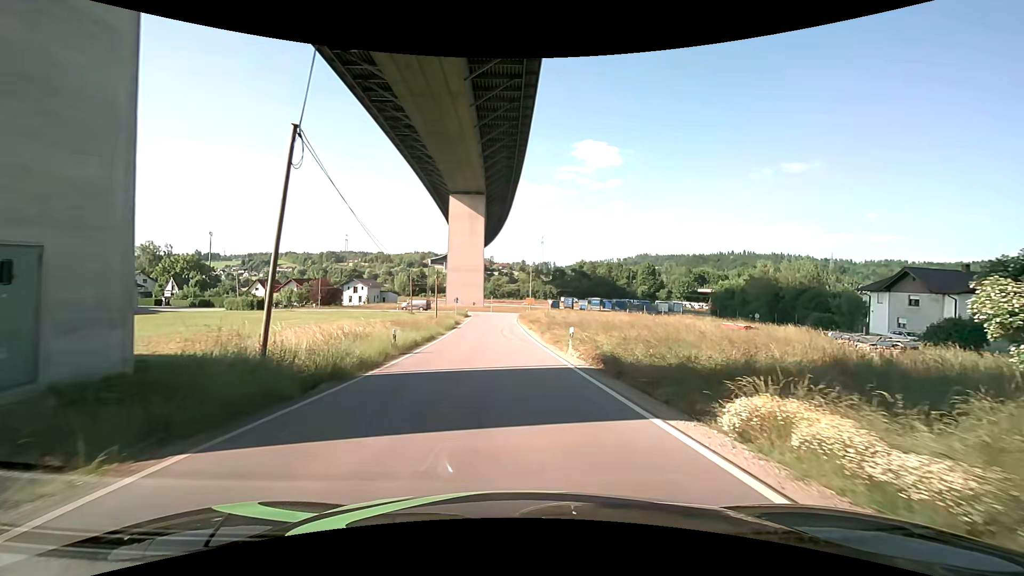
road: unclassified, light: Day
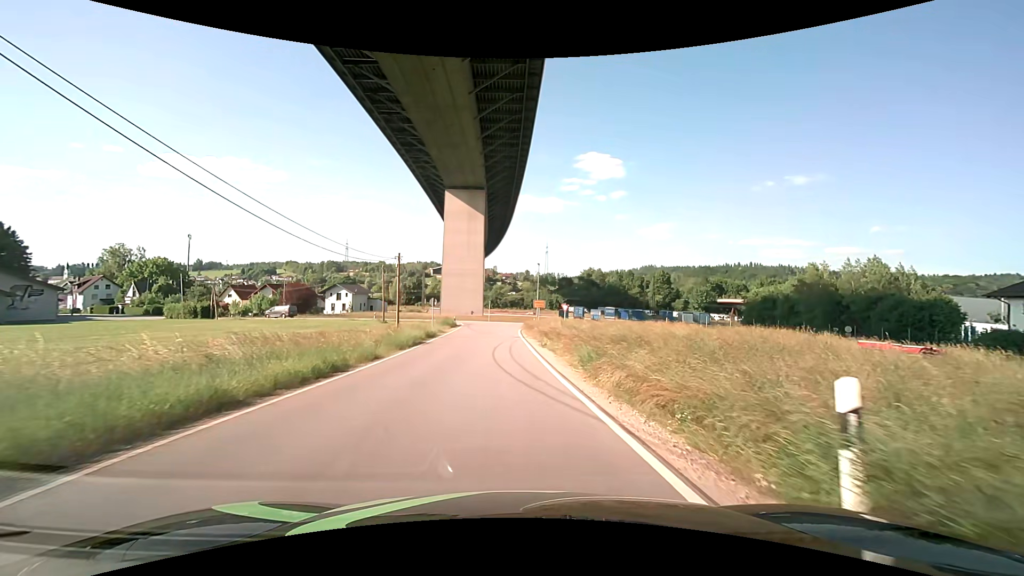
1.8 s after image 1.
(+0.1, +17.1) m; 0°
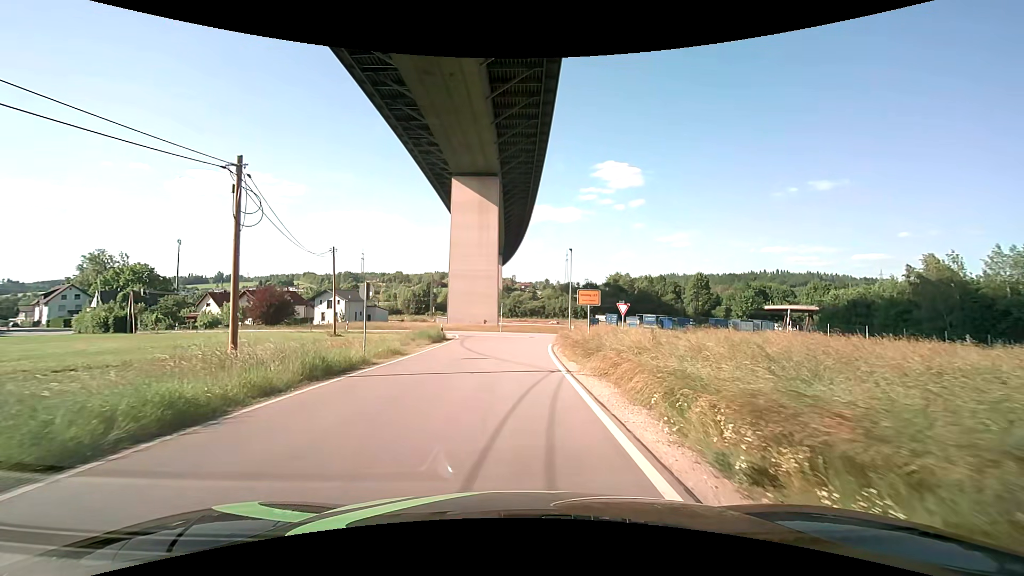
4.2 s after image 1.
(-0.5, +20.2) m; -3°
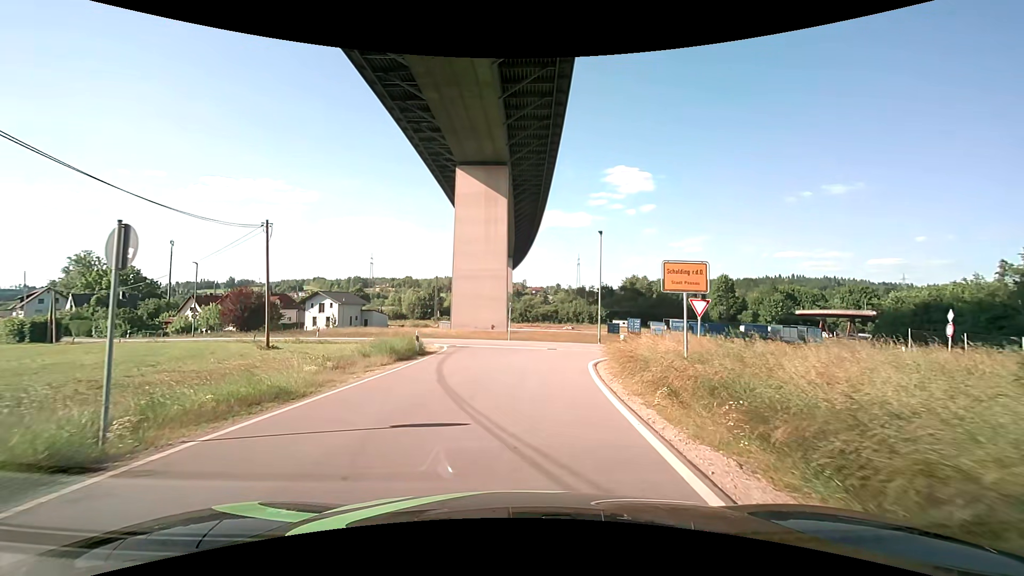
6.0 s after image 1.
(-0.1, +11.2) m; -1°
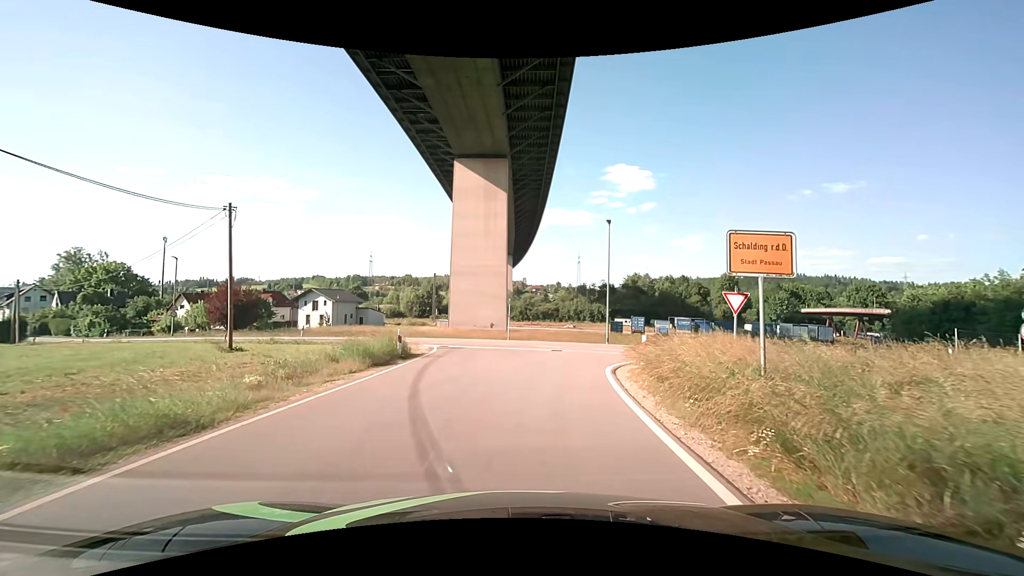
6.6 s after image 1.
(0.0, +3.2) m; +1°
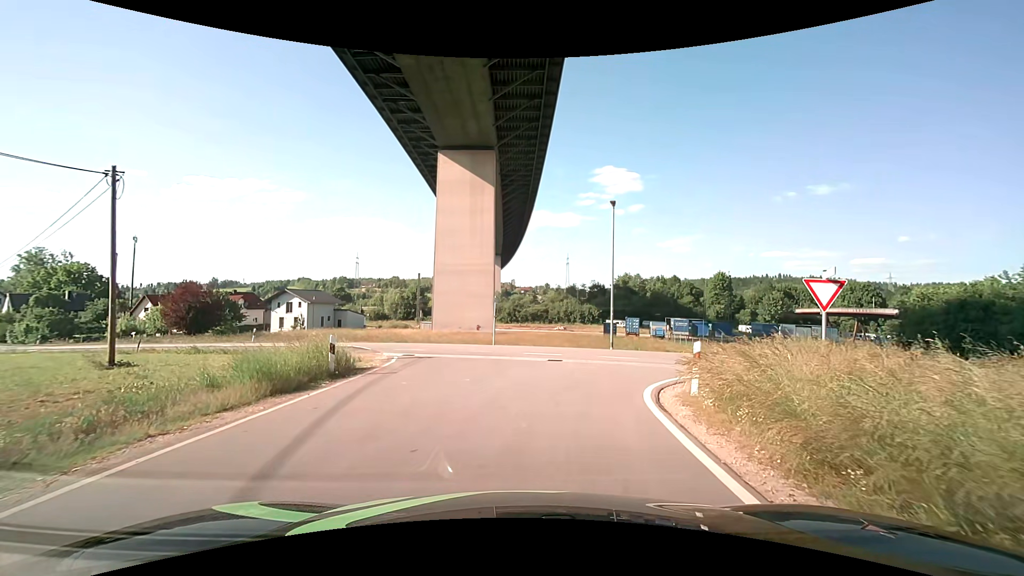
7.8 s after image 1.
(0.0, +5.4) m; +1°
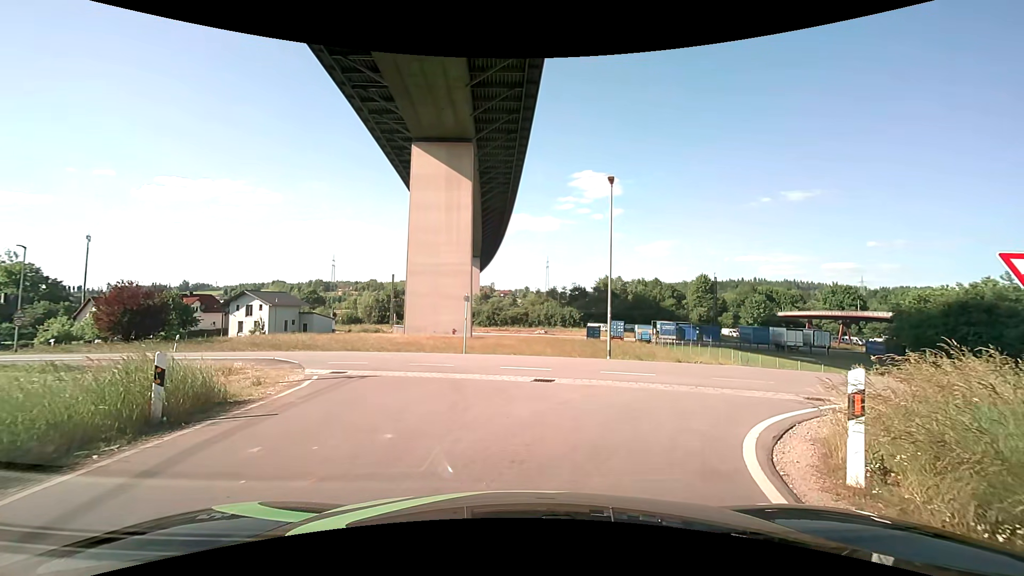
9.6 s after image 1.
(0.0, +5.1) m; +2°
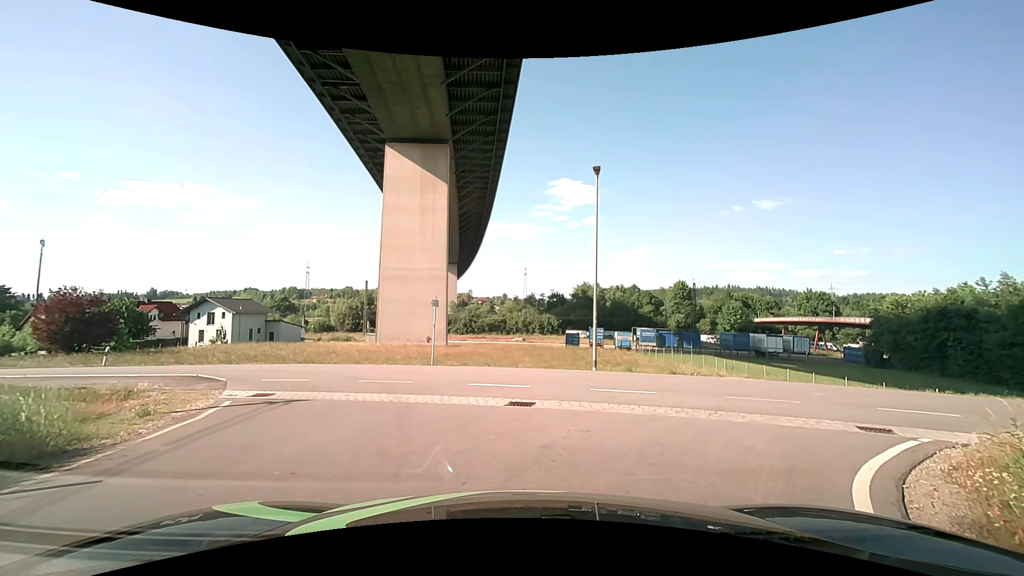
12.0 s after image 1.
(+0.1, +2.6) m; +2°
